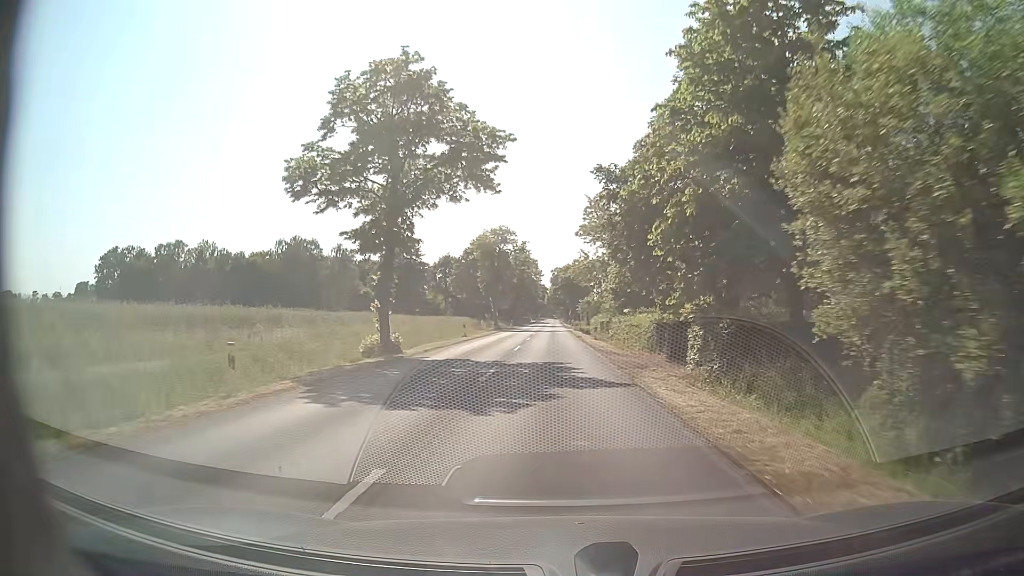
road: secondary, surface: asphalt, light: Day
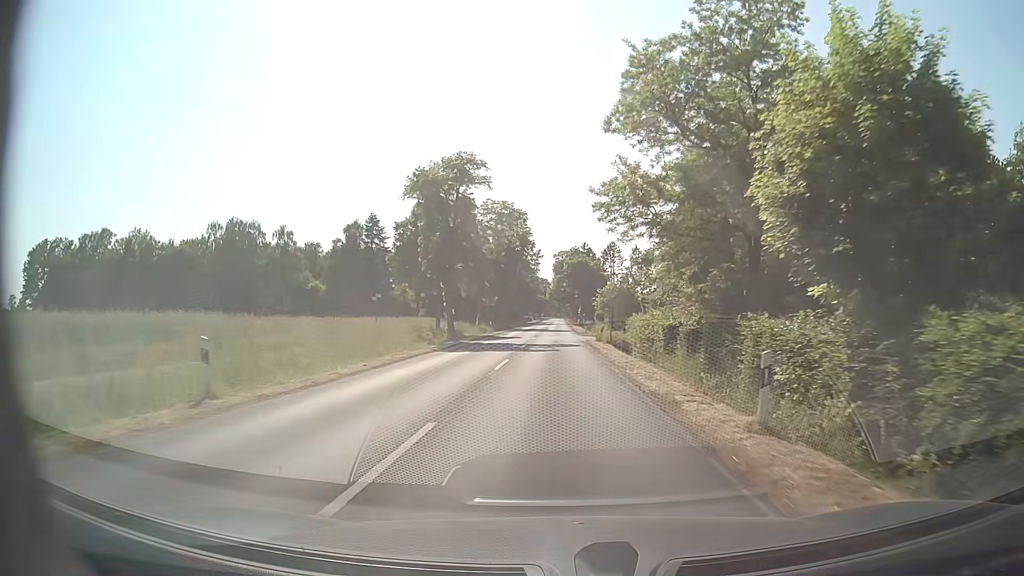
(+0.2, +34.0) m; 0°
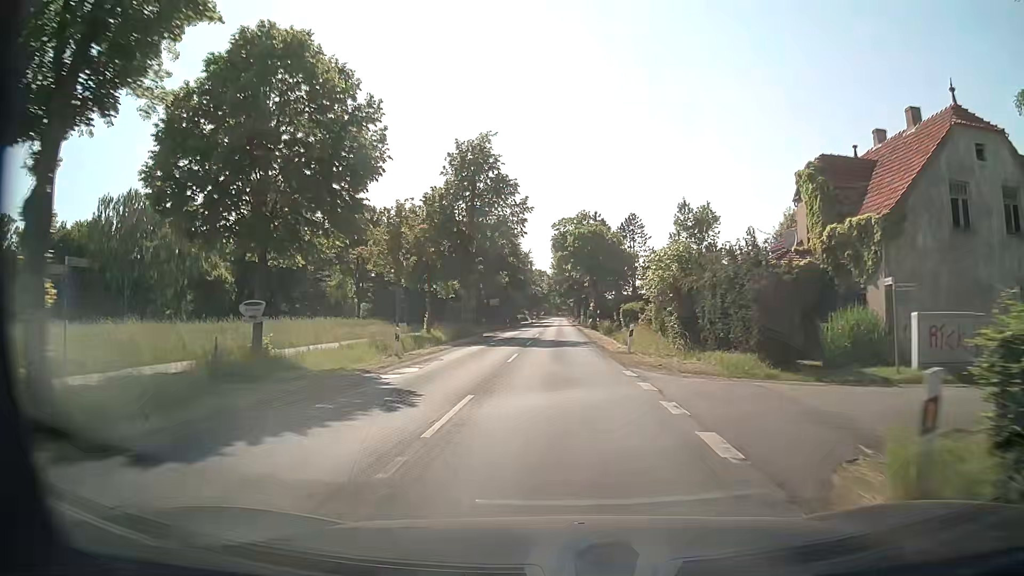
(0.0, +34.1) m; 0°
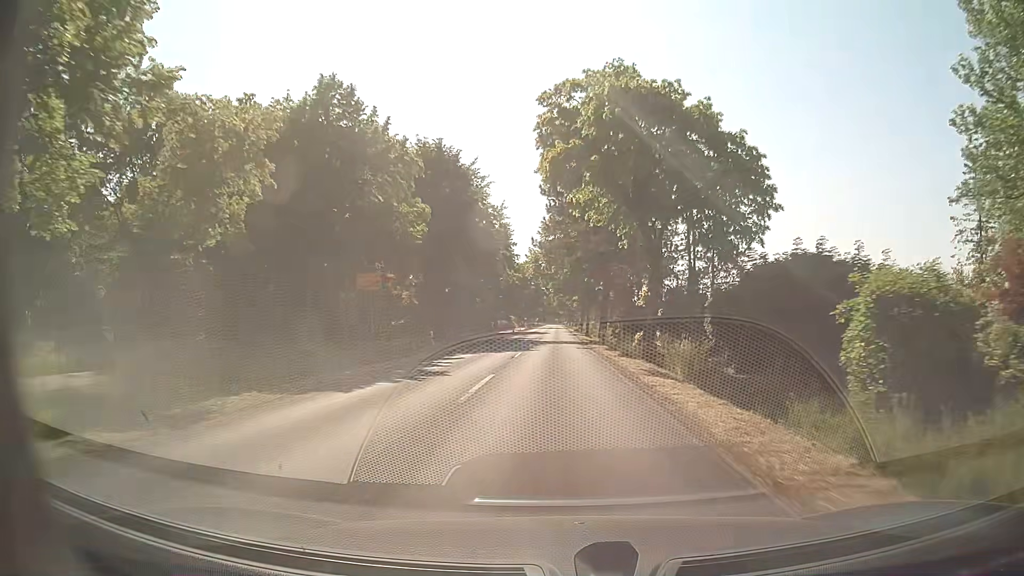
(+0.2, +44.0) m; 0°
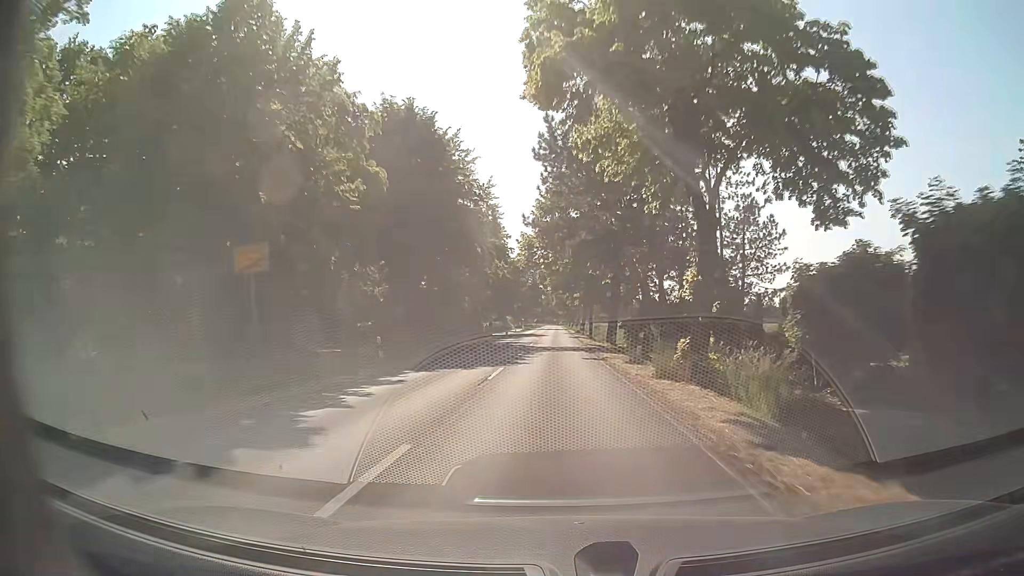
(0.0, +9.4) m; 0°
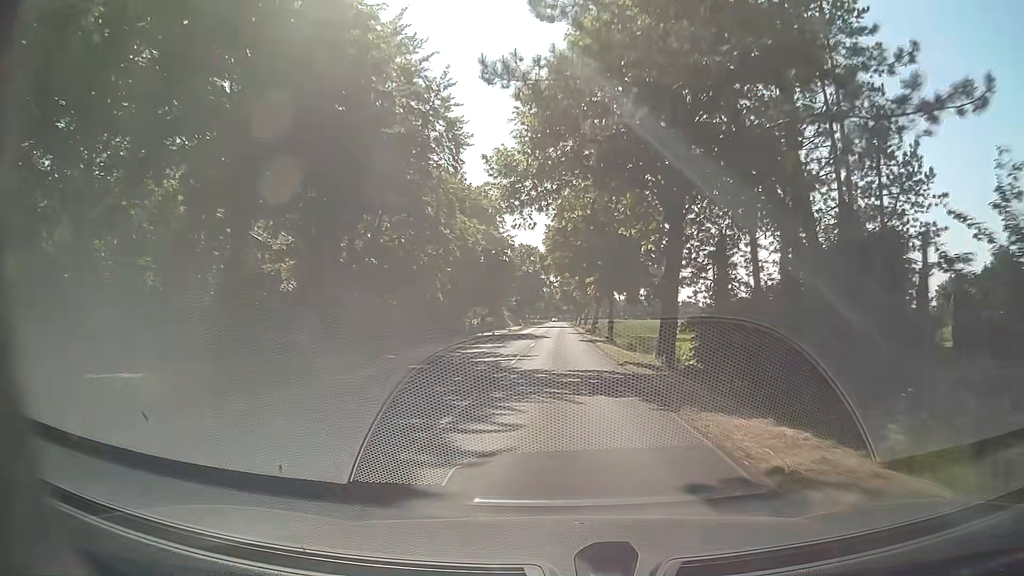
(-0.1, +19.8) m; 0°
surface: concrete
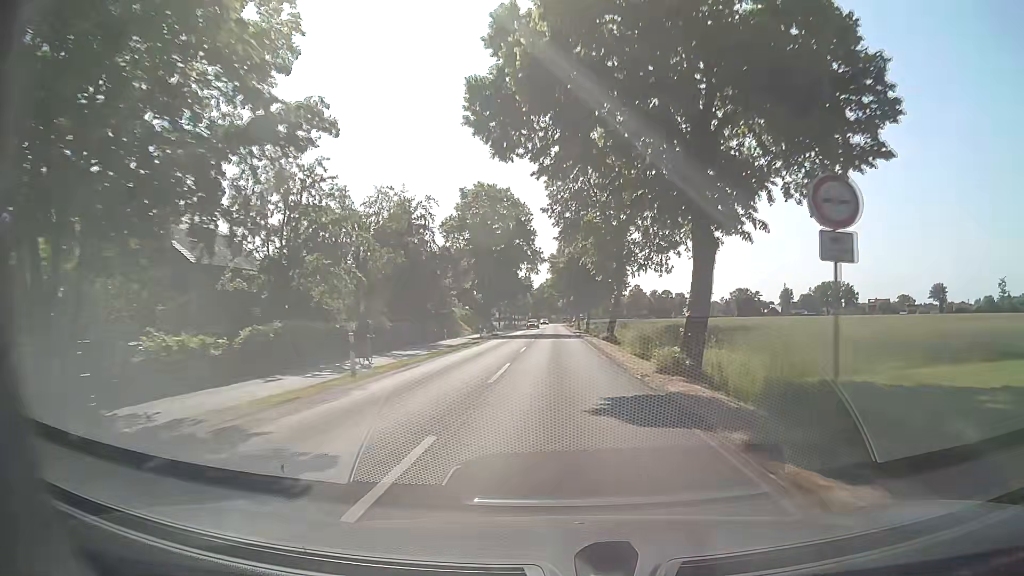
(0.0, +54.2) m; +1°
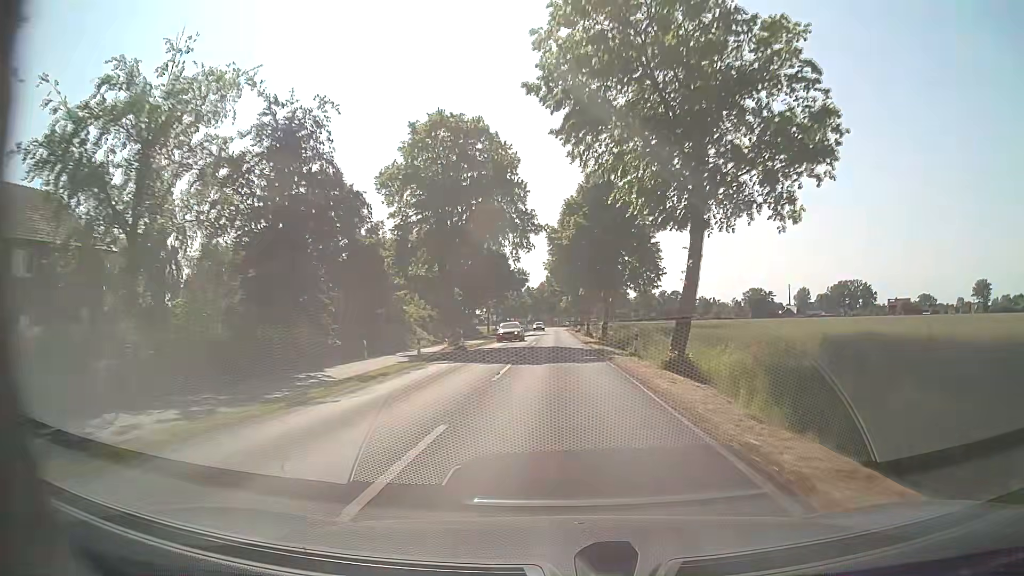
(-0.1, +23.4) m; 0°
(0, +10) (0, +20) (0, +30) (0, +40) (0, +50) (-1, +60) (-1, +70) (-1, +80) (-1, +90) (-1, +100) m
